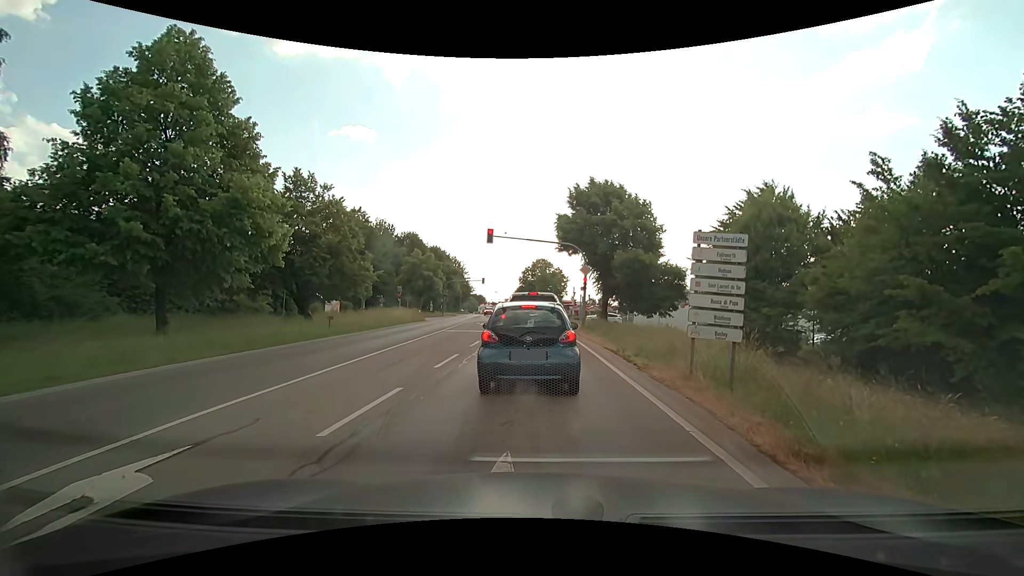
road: secondary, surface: asphalt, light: Day
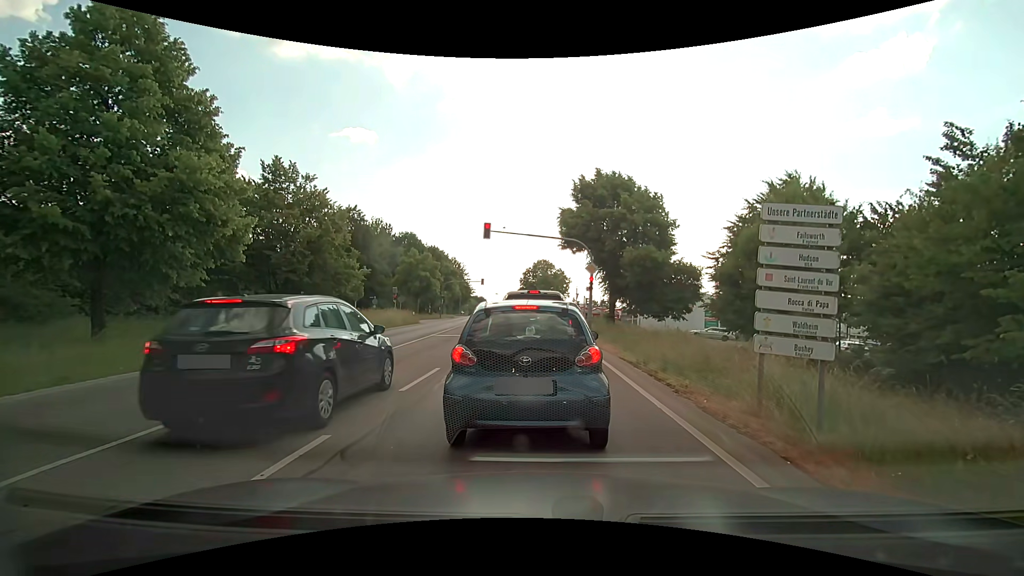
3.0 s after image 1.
(0.0, +2.9) m; 0°
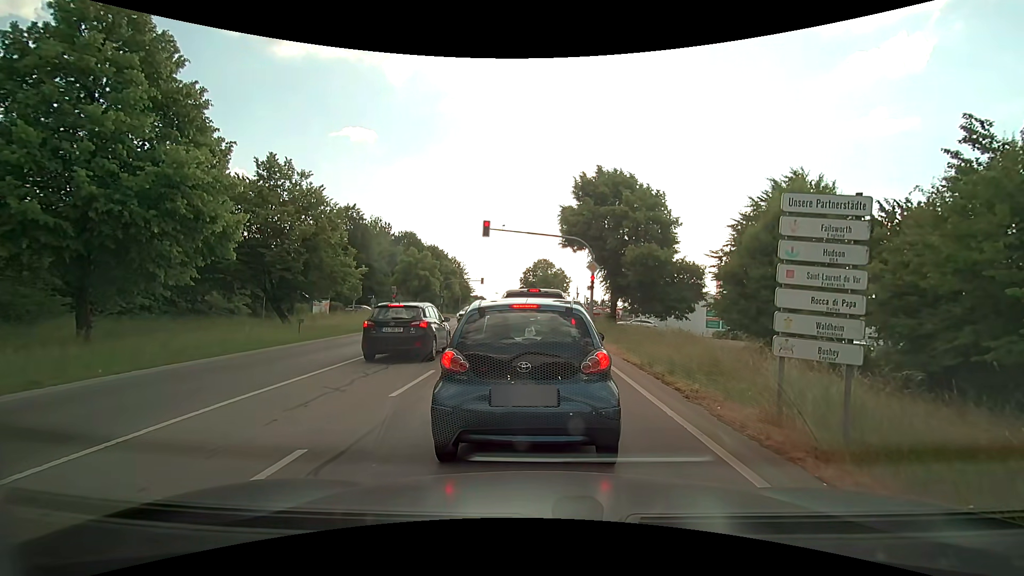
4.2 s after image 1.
(0.0, +0.5) m; 0°
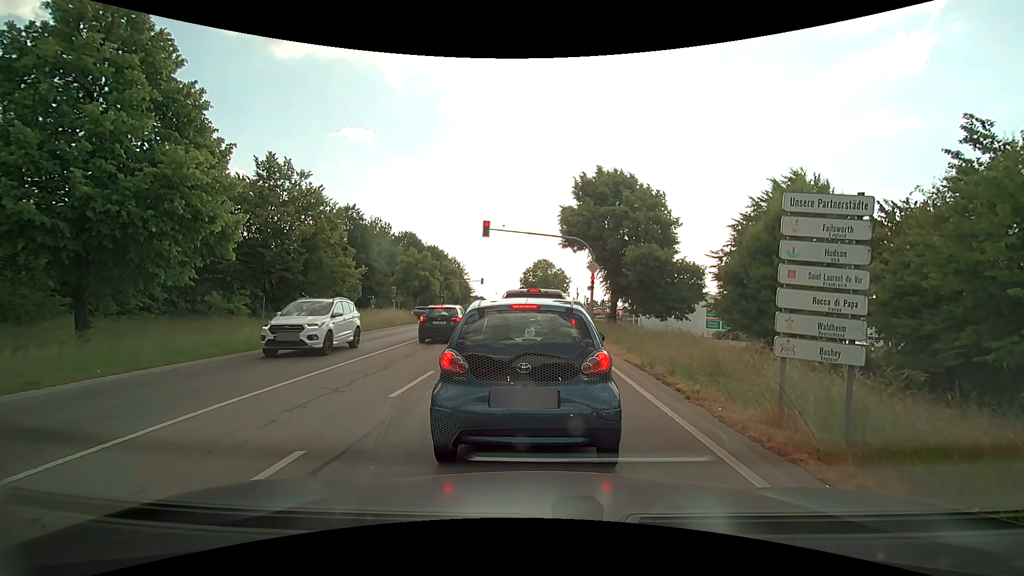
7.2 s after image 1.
(0.0, +0.1) m; 0°
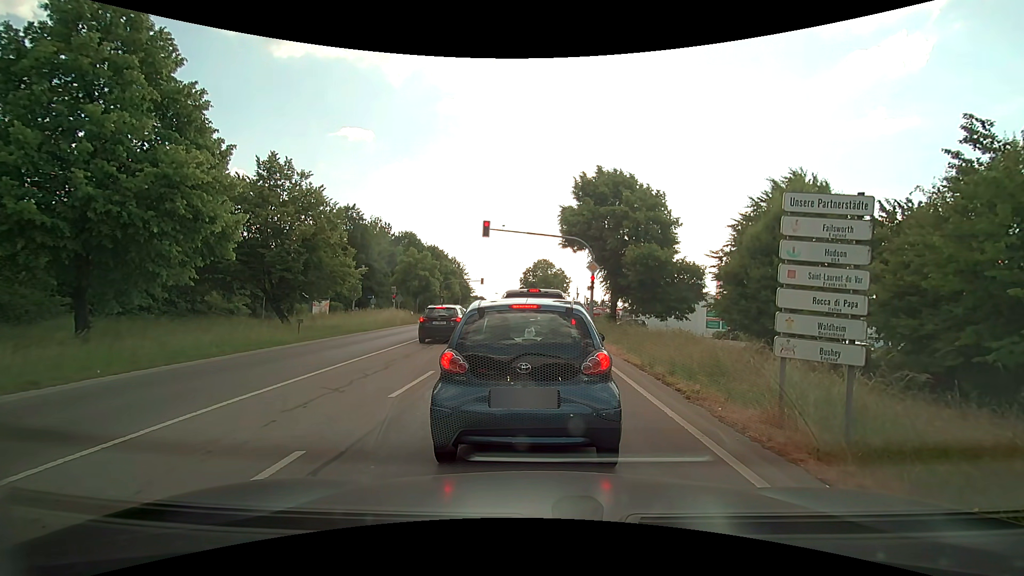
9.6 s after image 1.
(0.0, 0.0) m; 0°
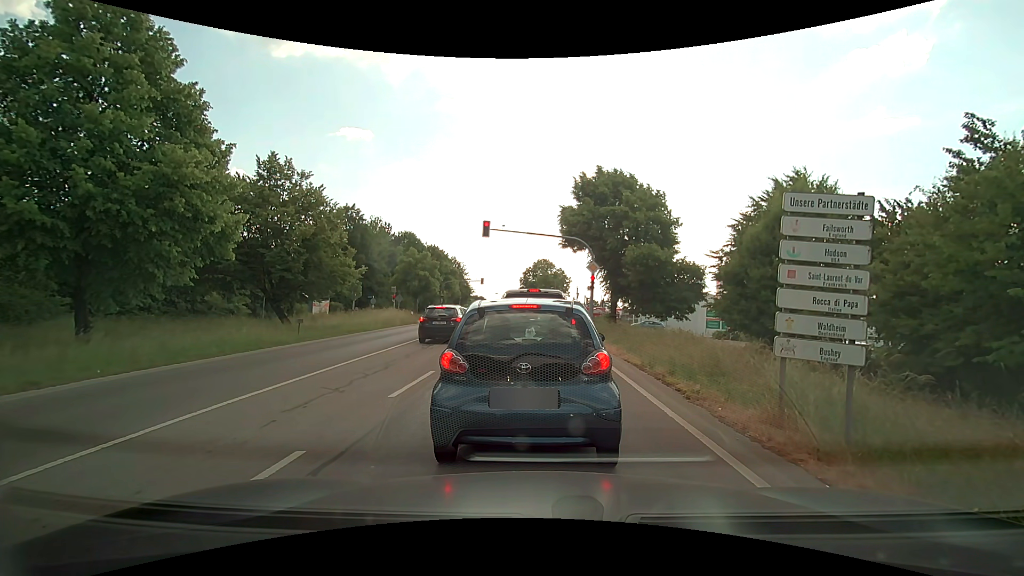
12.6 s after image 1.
(0.0, 0.0) m; 0°
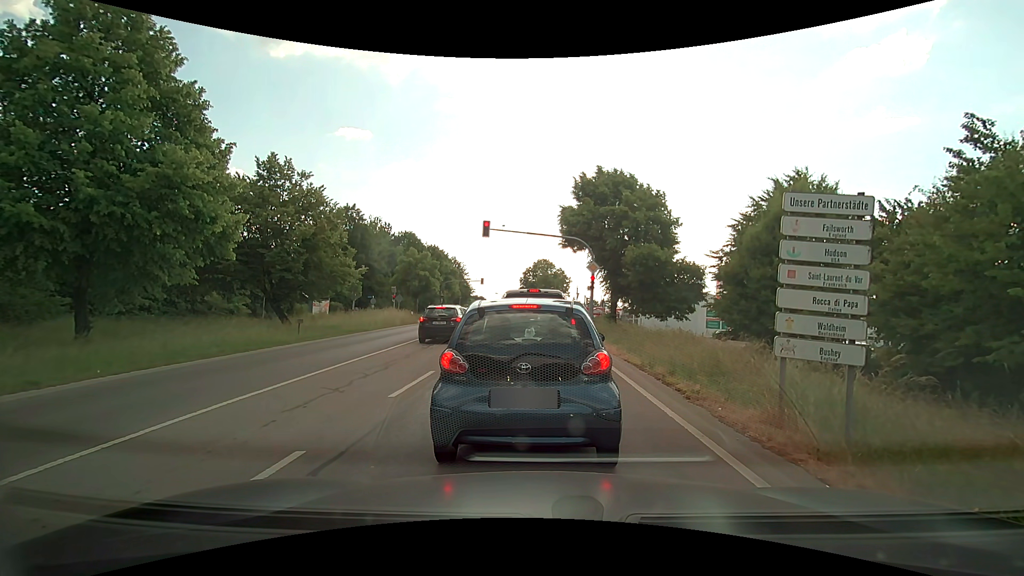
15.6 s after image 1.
(0.0, 0.0) m; 0°
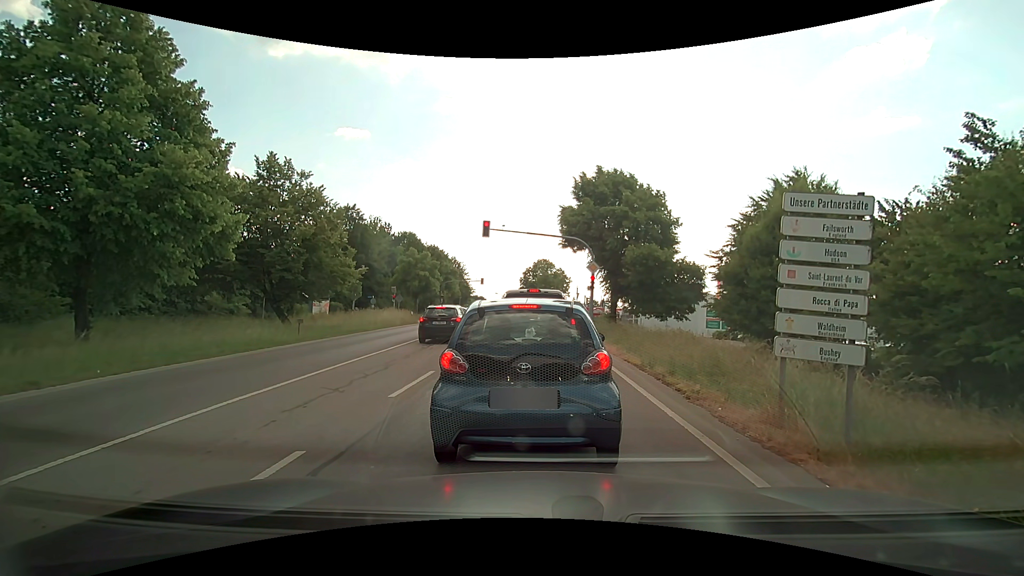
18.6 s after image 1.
(0.0, 0.0) m; 0°
